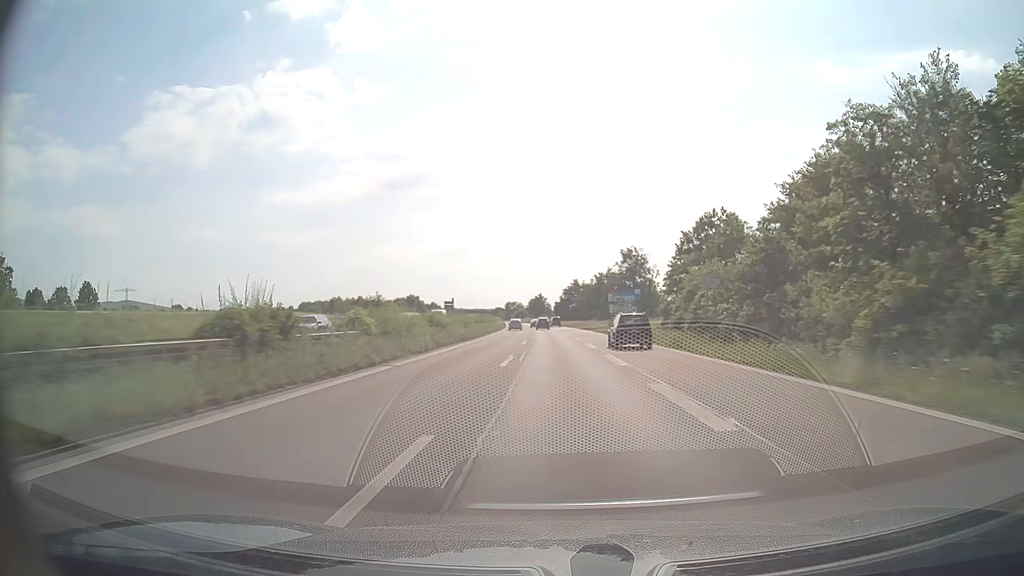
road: trunk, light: Day
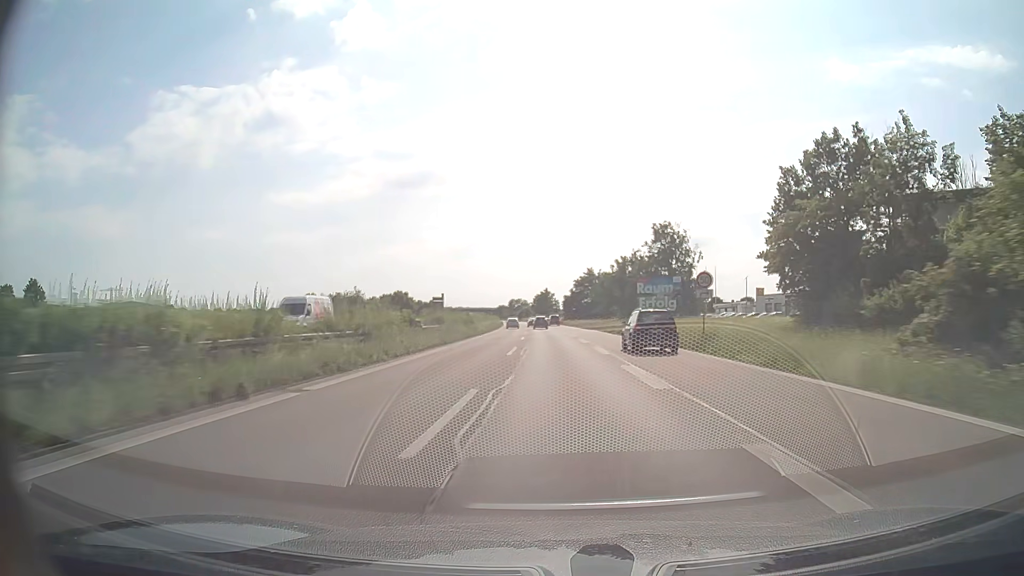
(-0.2, +31.0) m; -1°
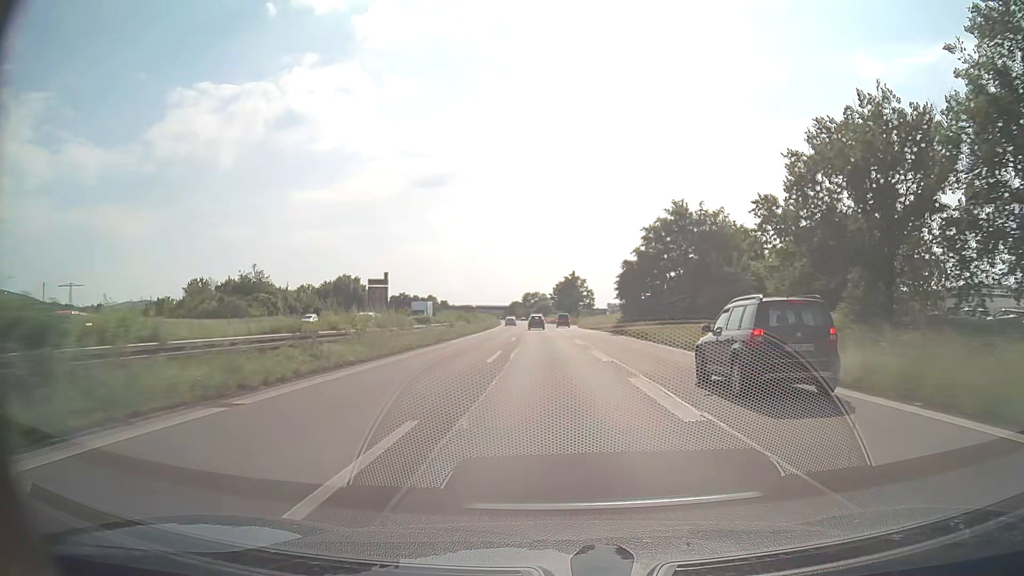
(-1.3, +75.8) m; -2°
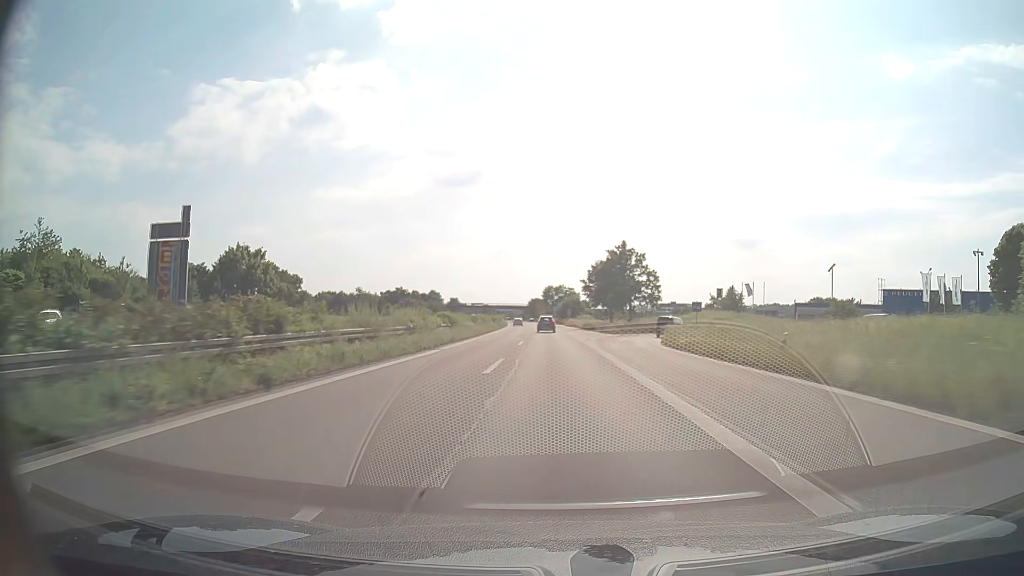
(-1.0, +57.8) m; -2°
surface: asphalt
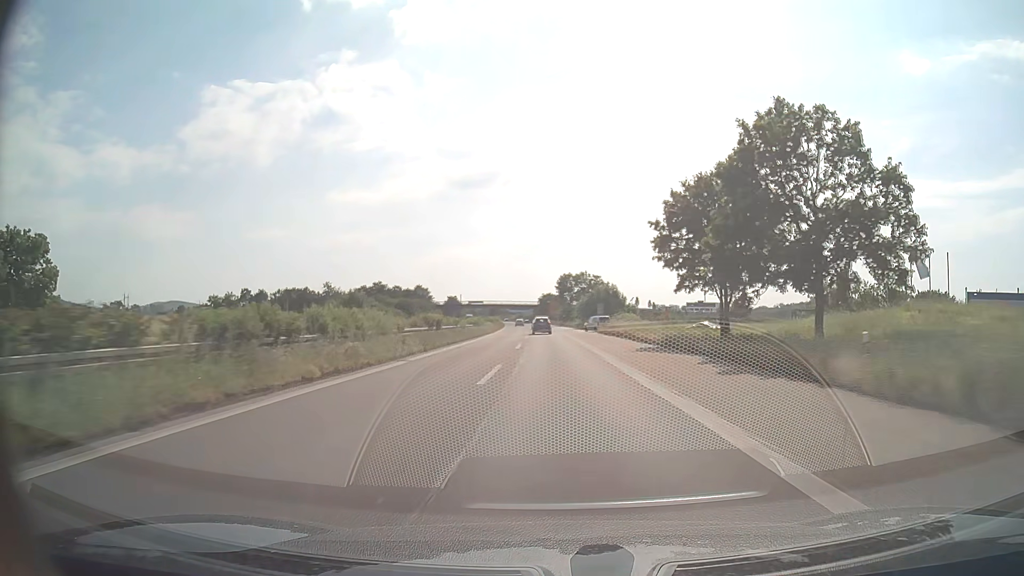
(-0.8, +56.4) m; -2°
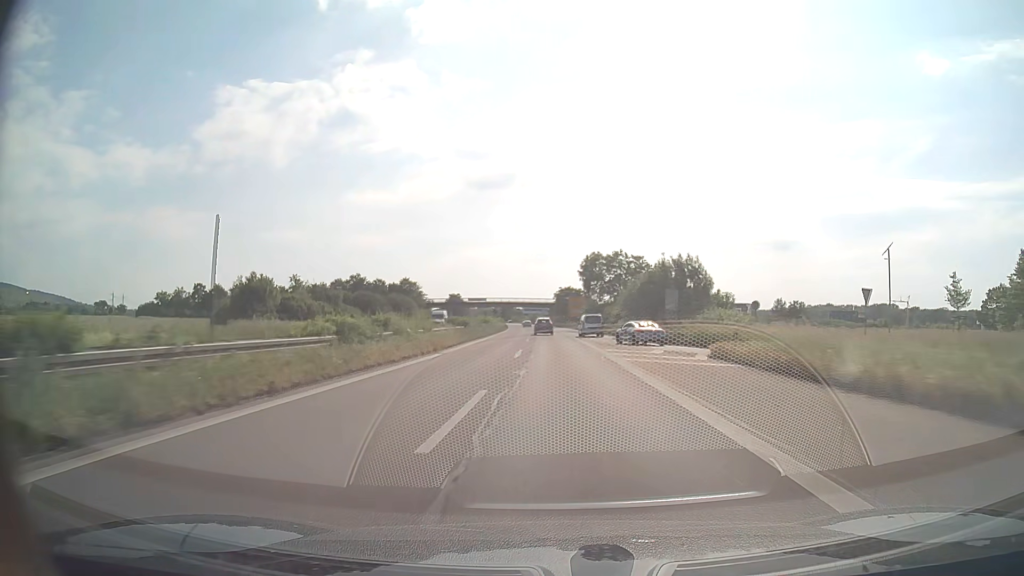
(-0.4, +43.1) m; -1°
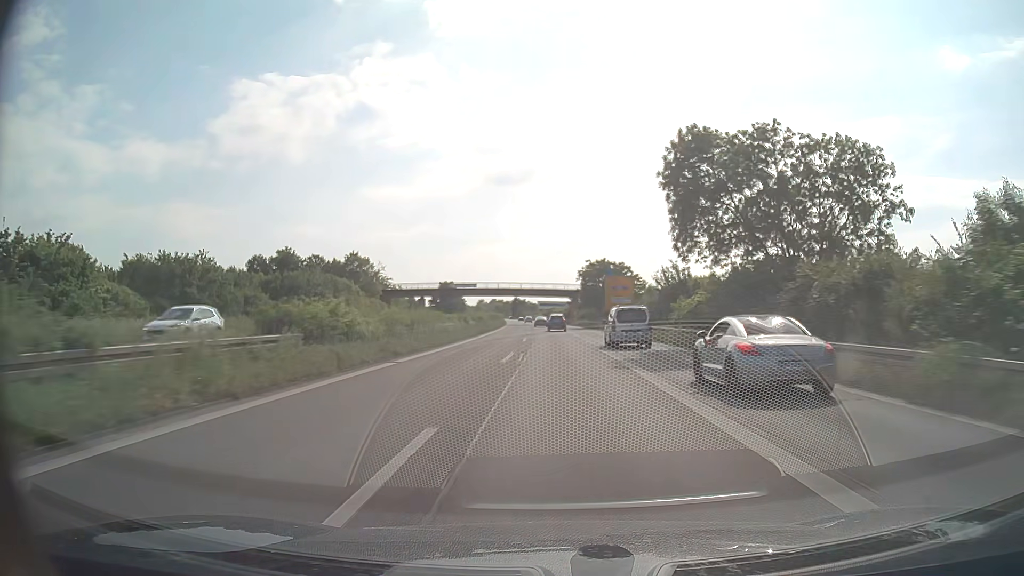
(-0.7, +59.1) m; -2°
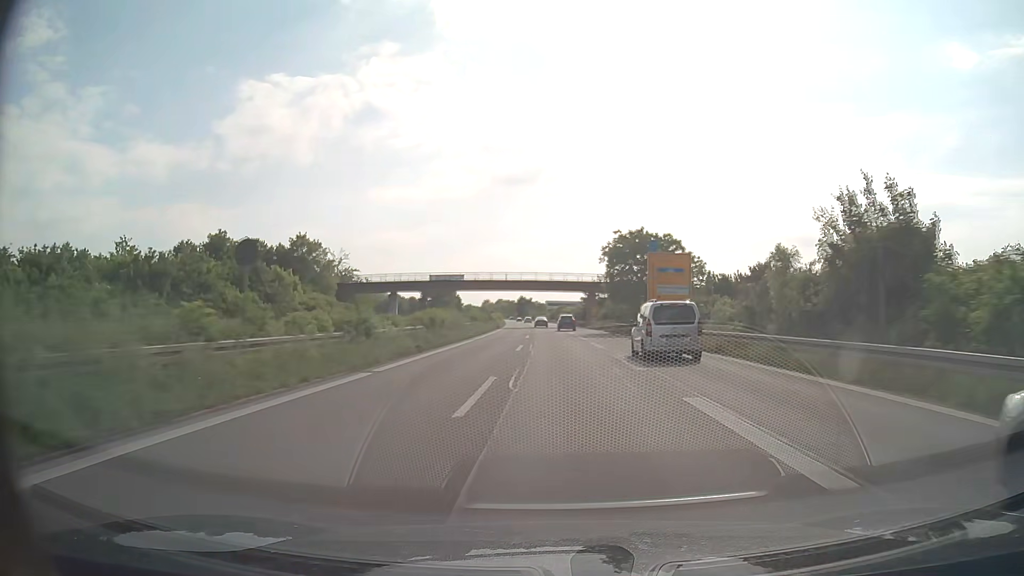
(-0.1, +28.7) m; 0°
(0, +10) (0, +20) (0, +30) (0, +40) (-1, +50) (-1, +60) (-1, +70) (-1, +80) (-2, +90) (-3, +100) m
